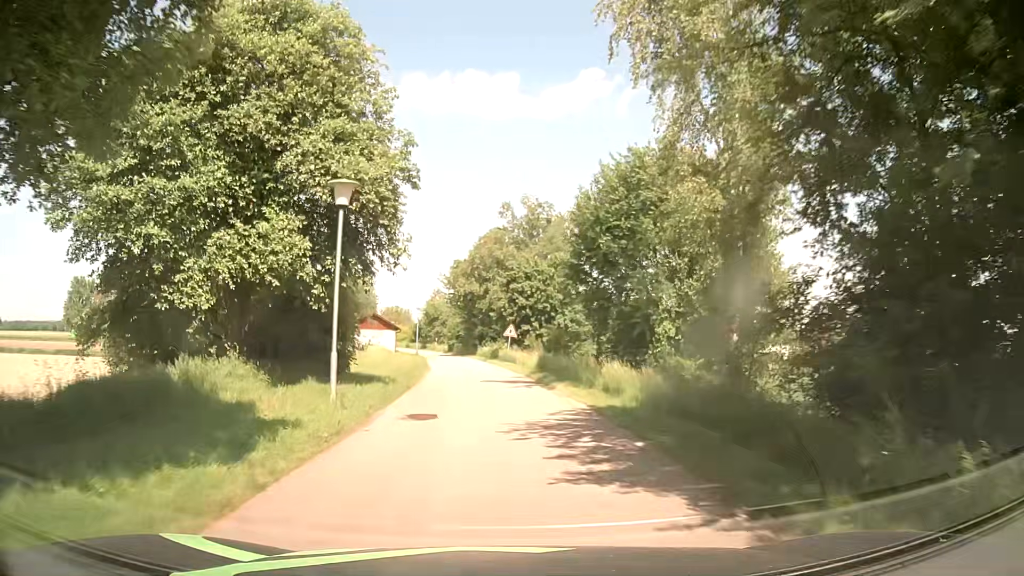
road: residential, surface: asphalt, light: Day
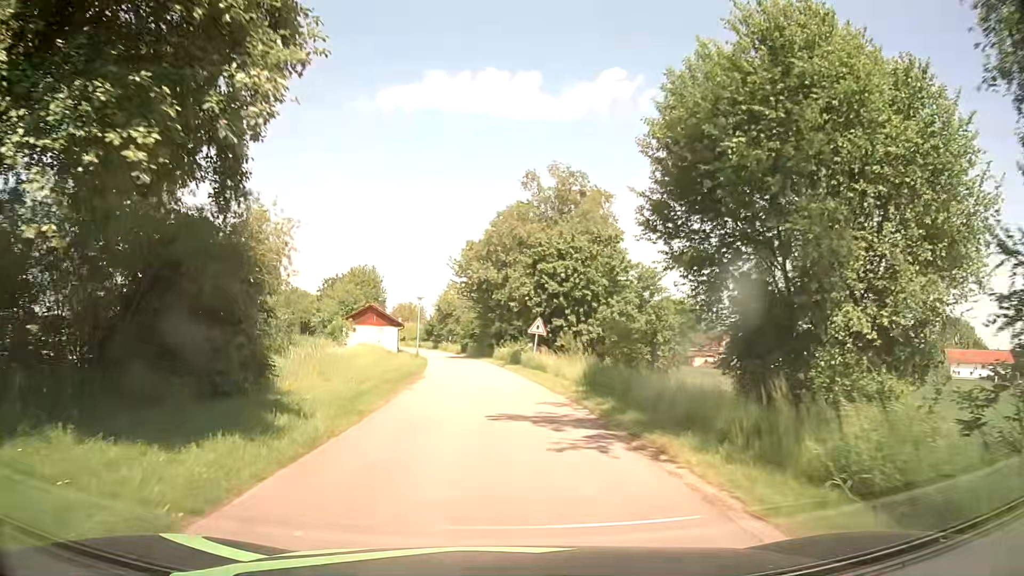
(-0.1, +12.2) m; -2°
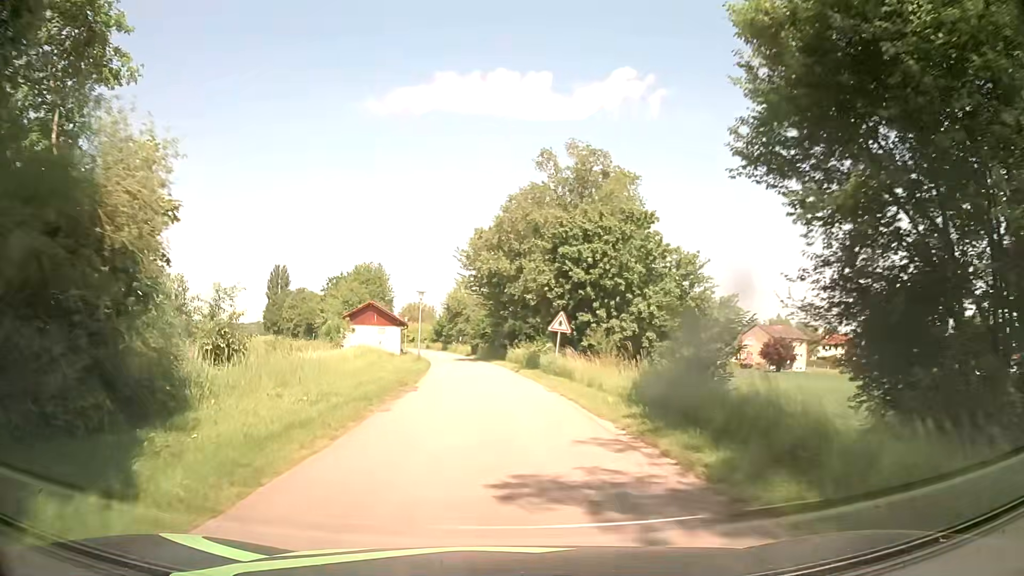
(0.0, +6.1) m; -1°
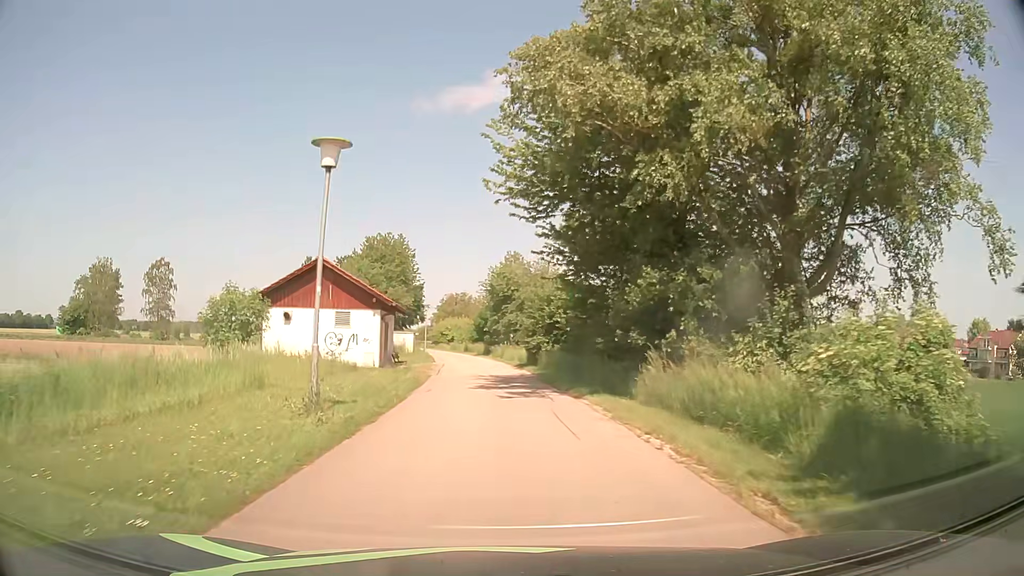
(-1.6, +30.8) m; -5°
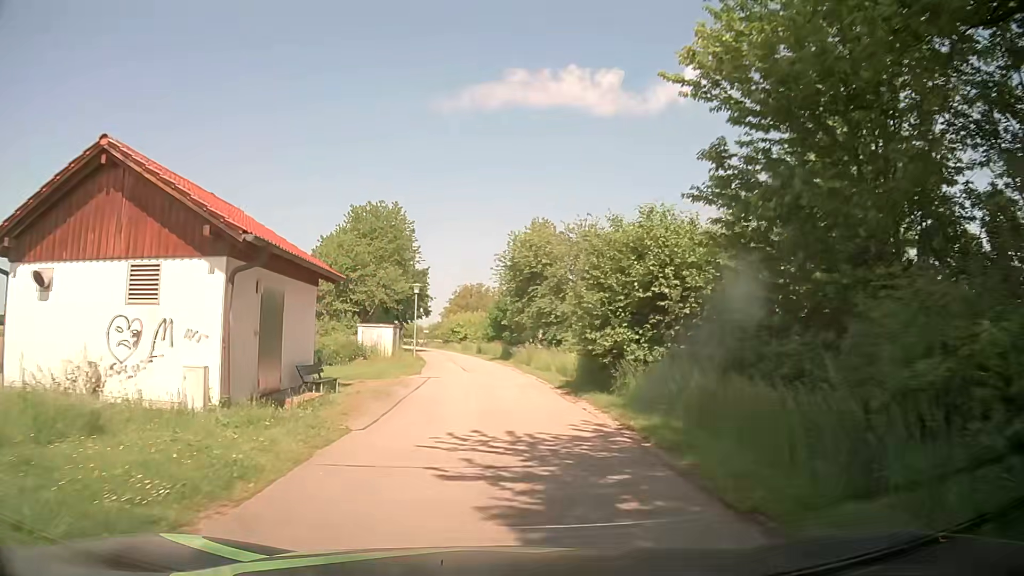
(-0.4, +18.3) m; -1°
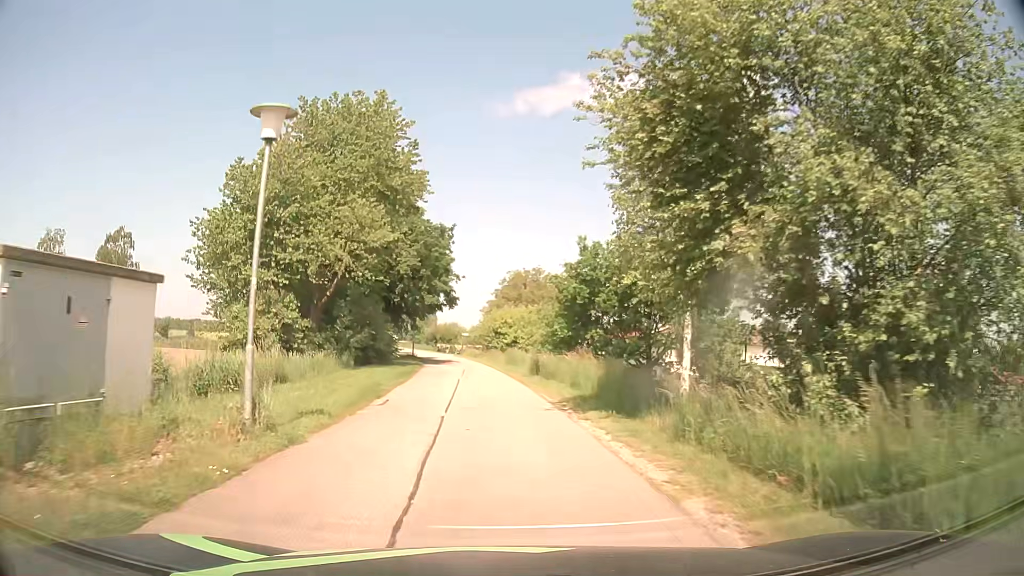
(-1.2, +30.0) m; -5°
